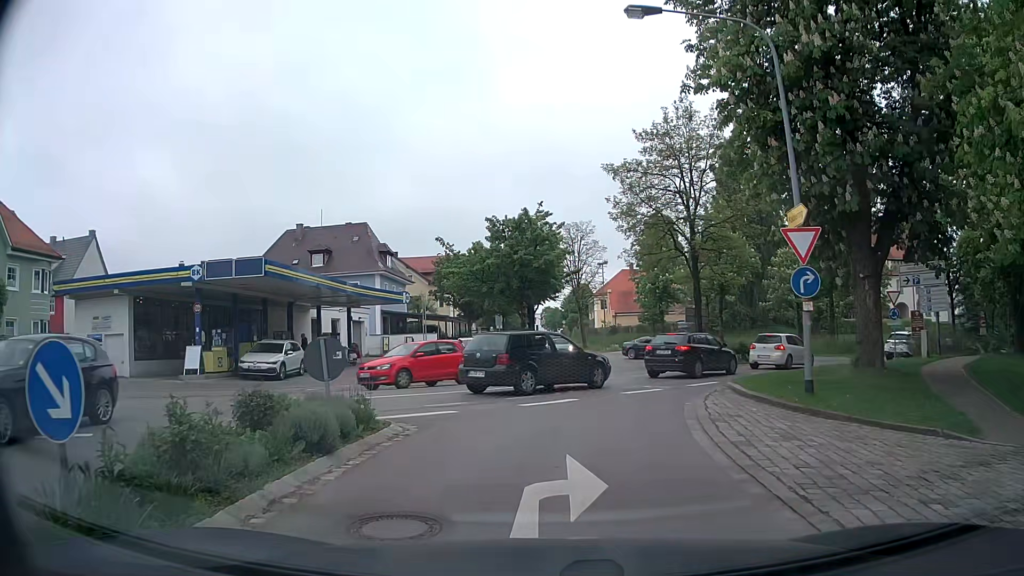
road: secondary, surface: asphalt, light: Day
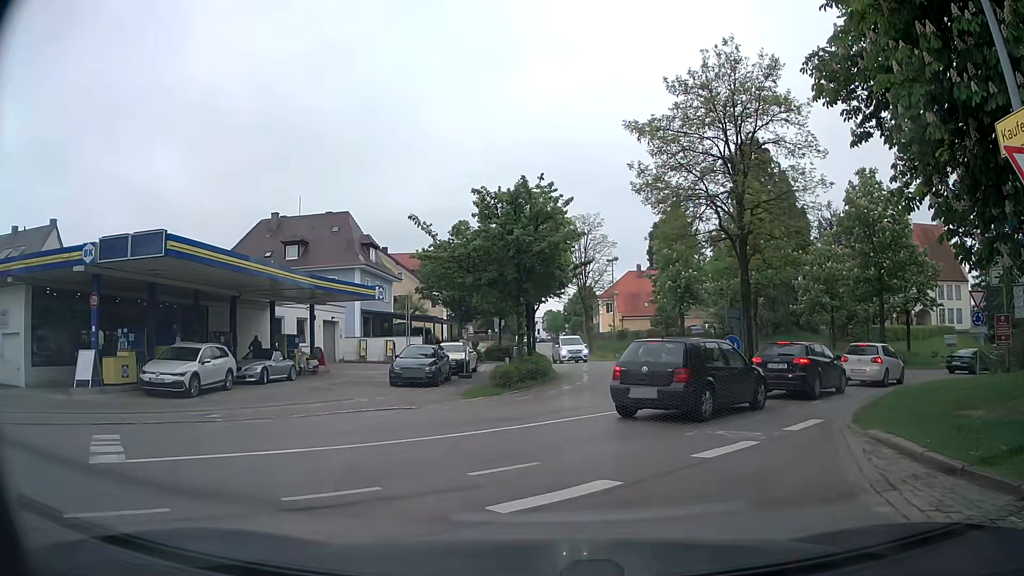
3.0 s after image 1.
(0.0, +6.9) m; 0°
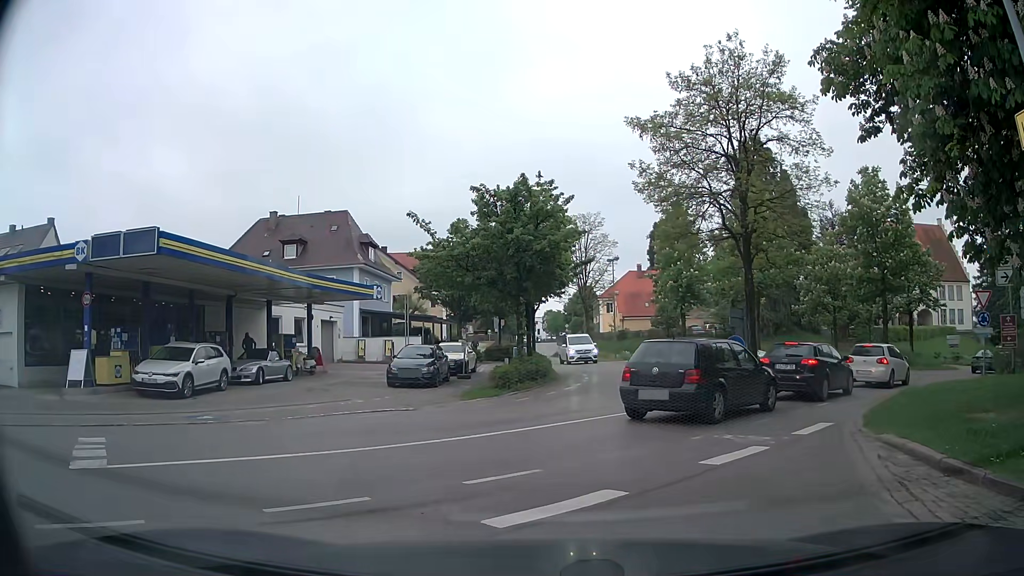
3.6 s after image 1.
(0.0, +0.4) m; 0°
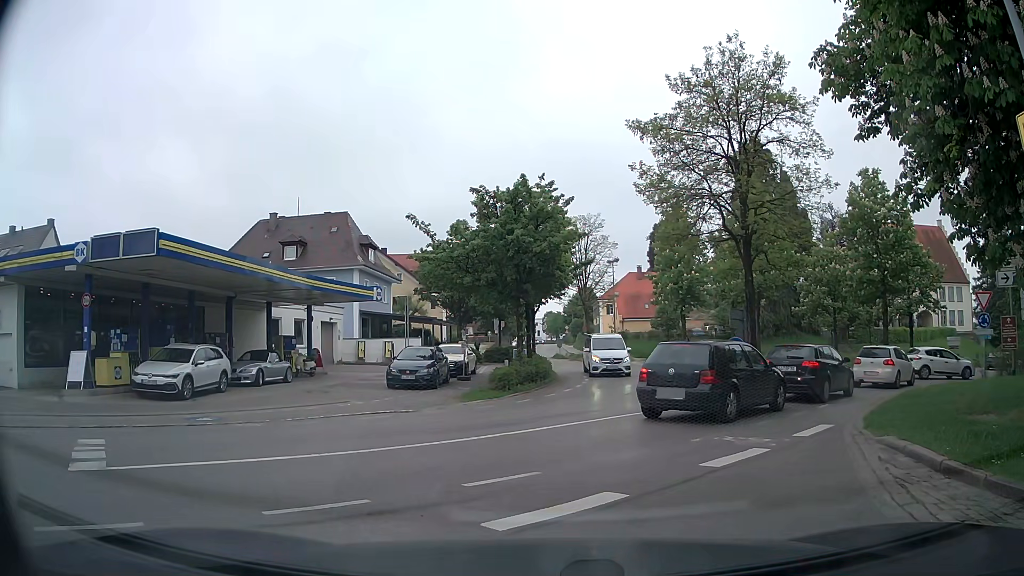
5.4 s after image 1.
(0.0, +0.1) m; 0°
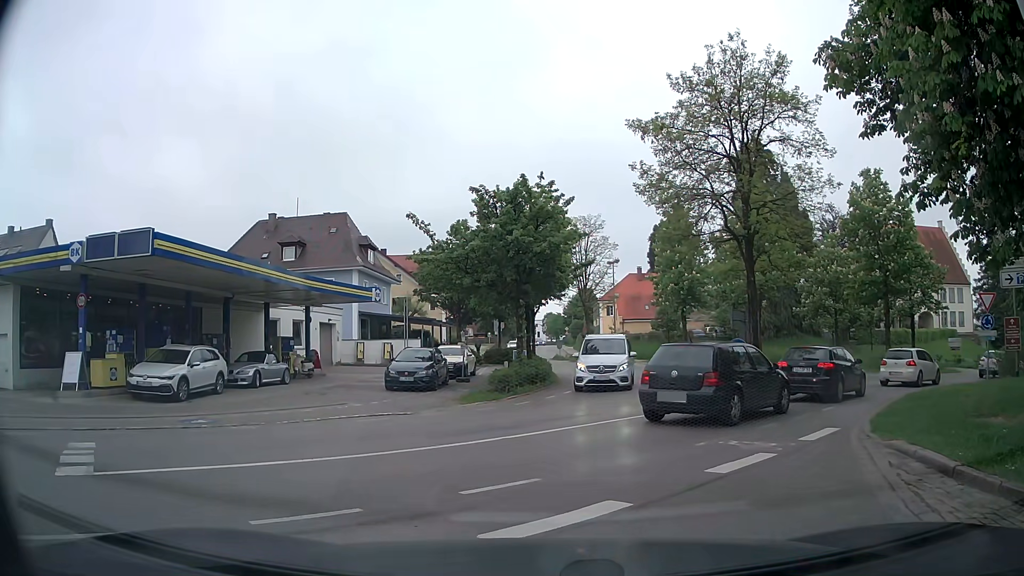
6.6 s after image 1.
(0.0, +0.2) m; 0°
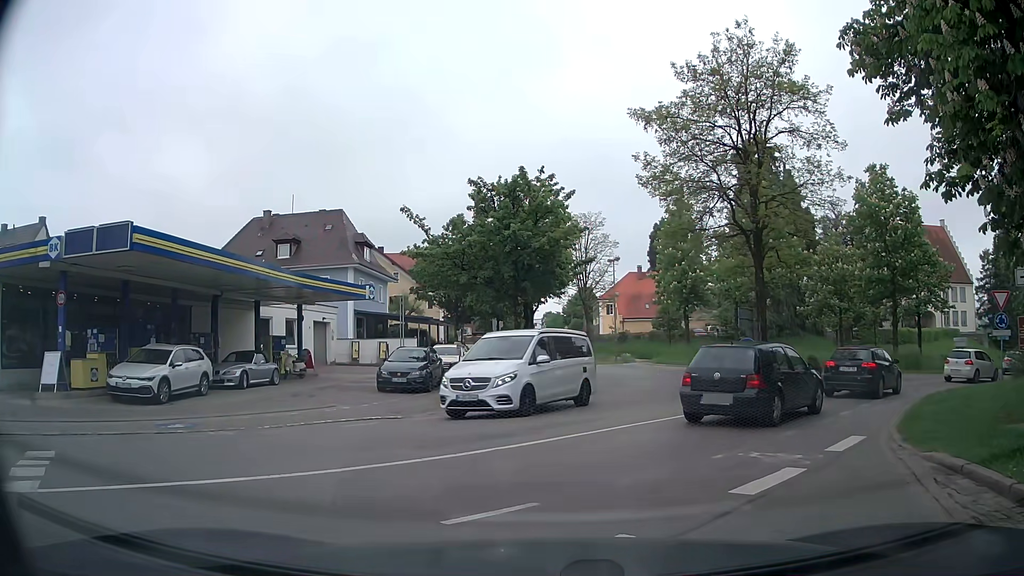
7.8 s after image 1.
(0.0, +1.1) m; 0°
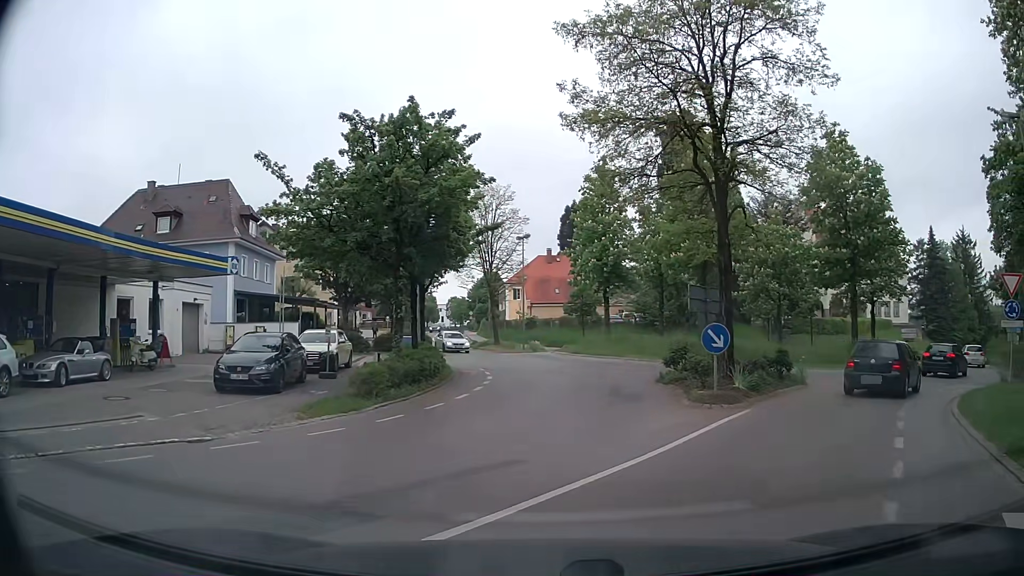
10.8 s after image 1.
(+0.2, +5.8) m; +10°
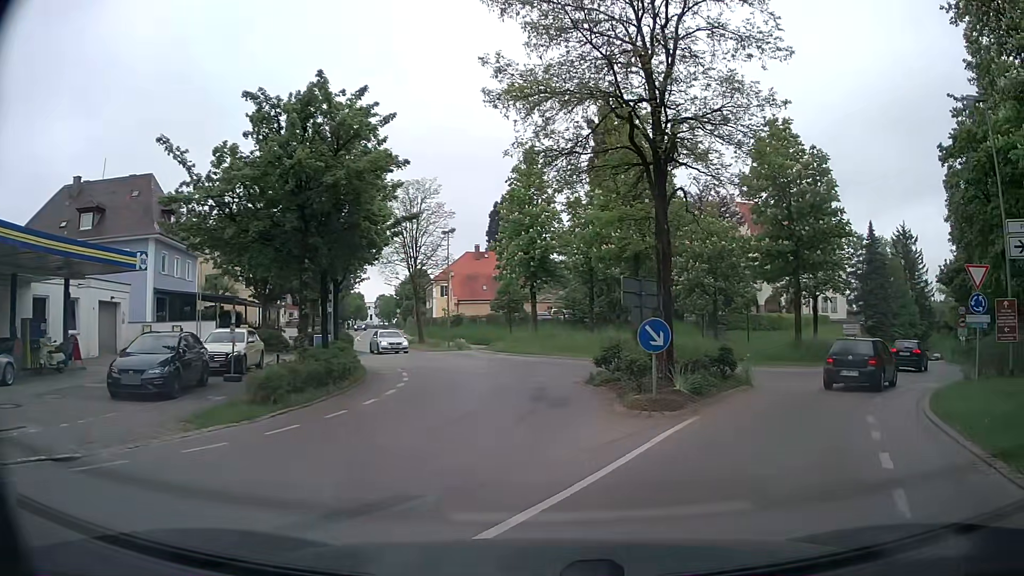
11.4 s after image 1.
(+0.1, +1.8) m; +4°
